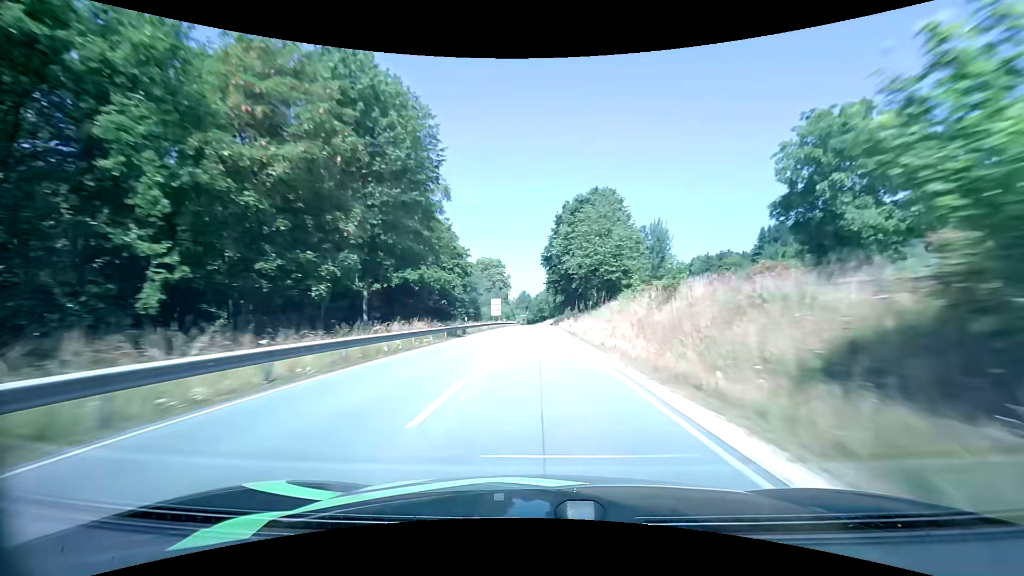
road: primary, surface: asphalt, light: Day
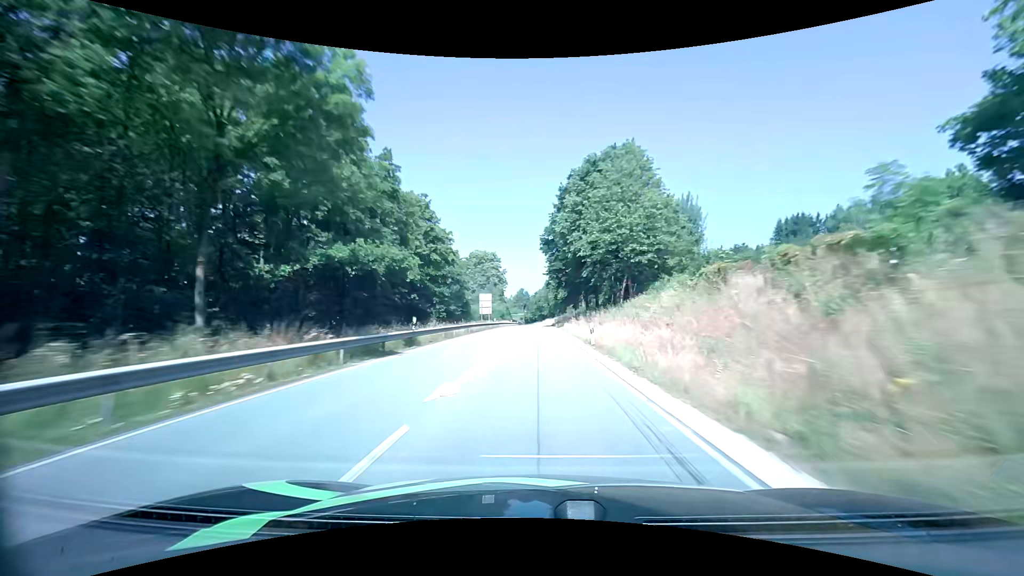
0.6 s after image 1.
(0.0, +15.9) m; 0°
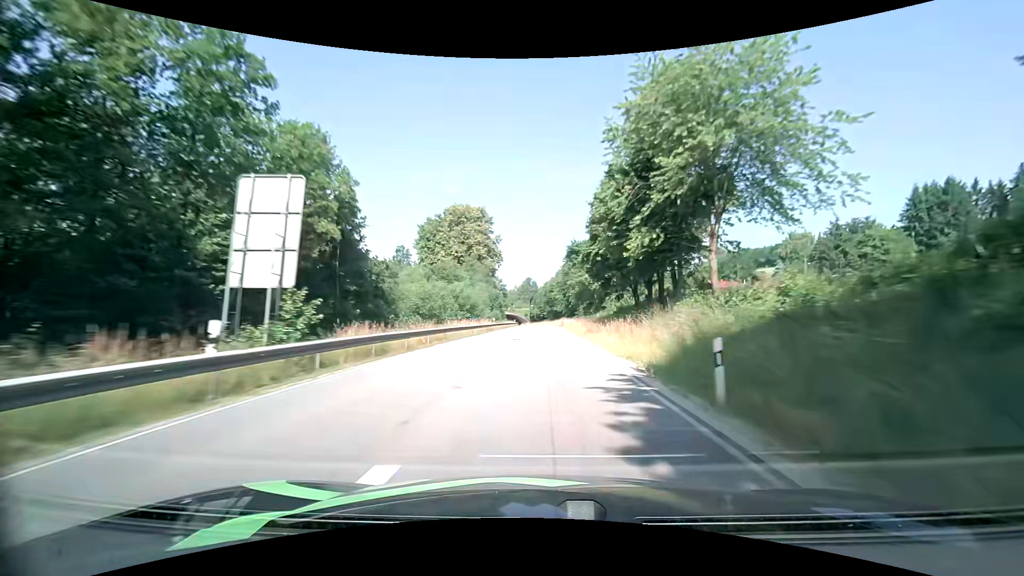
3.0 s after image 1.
(-0.5, +62.3) m; -1°
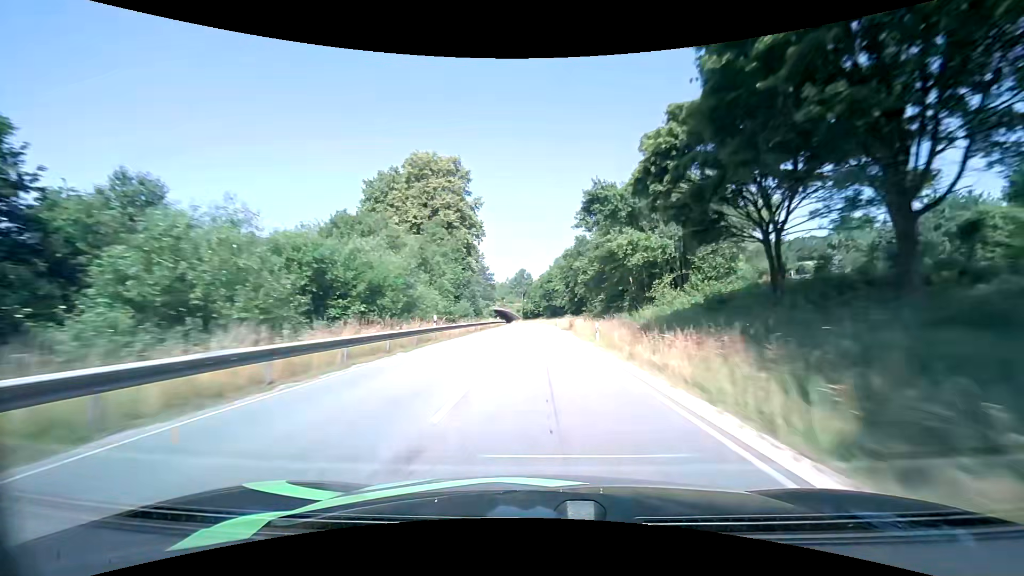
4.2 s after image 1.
(+0.2, +30.4) m; +1°
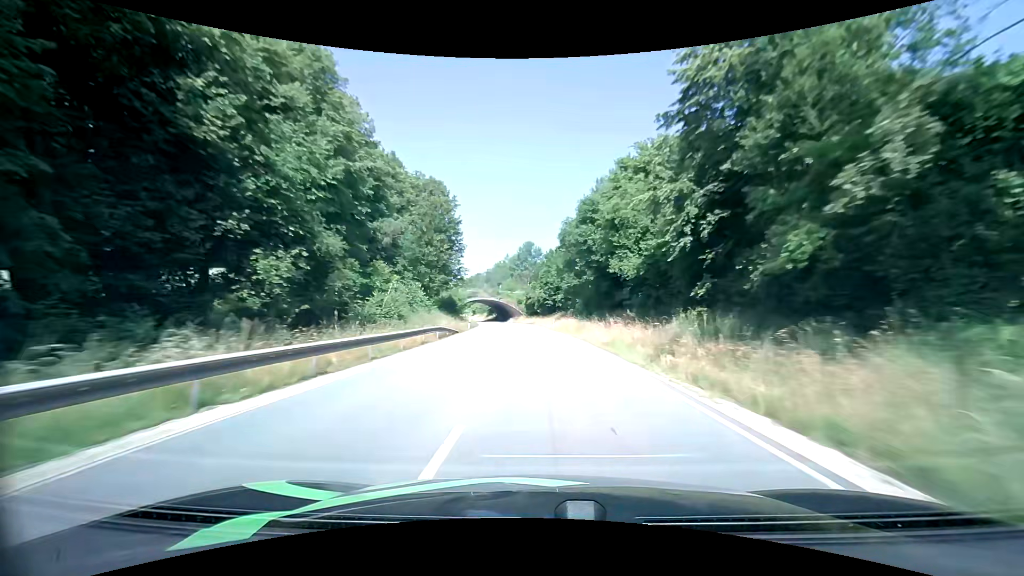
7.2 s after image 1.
(-0.4, +75.0) m; -1°
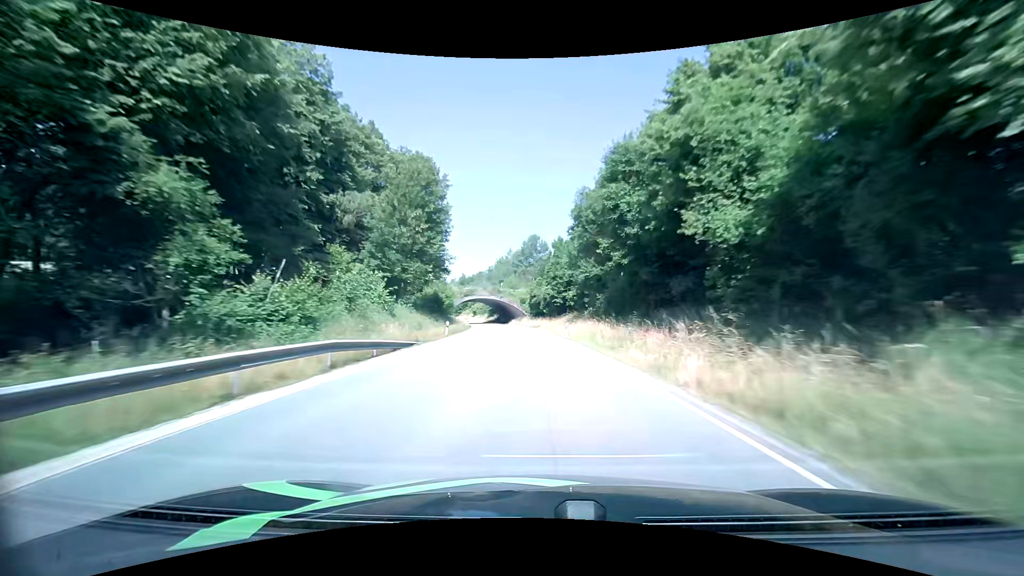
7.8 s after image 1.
(0.0, +14.9) m; 0°
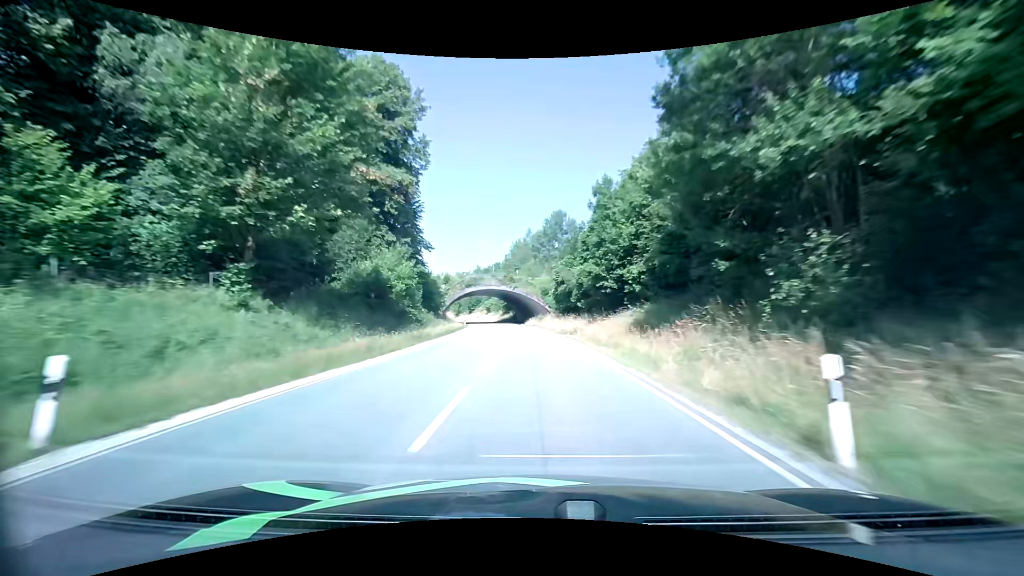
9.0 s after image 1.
(-0.7, +29.9) m; -3°
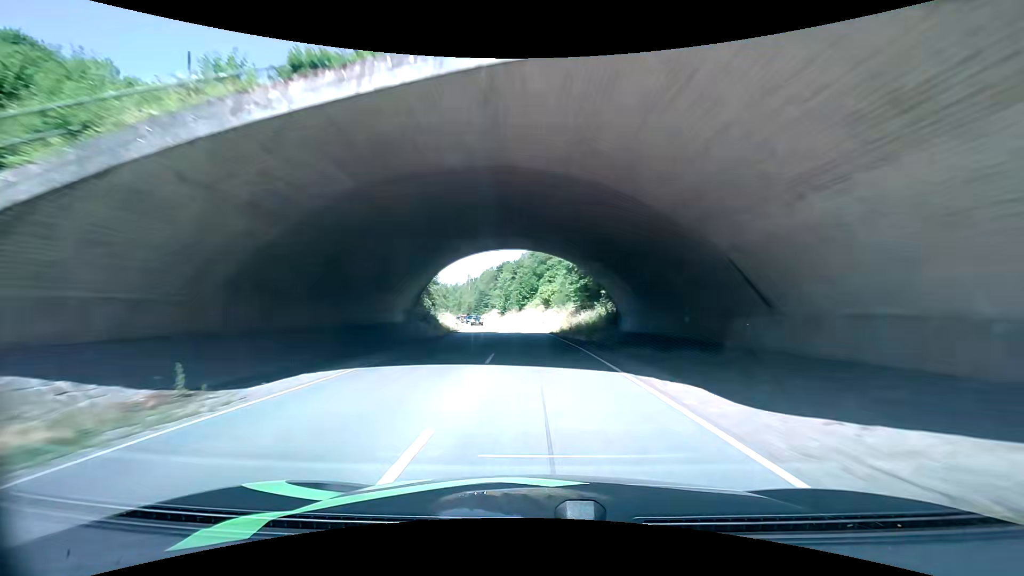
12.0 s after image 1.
(-5.1, +74.4) m; -8°
(0, +10) (0, +20) (0, +30) (-1, +40) (-2, +50) (-3, +60) (-4, +70) (-5, +80) (-7, +90) (-9, +99) m
